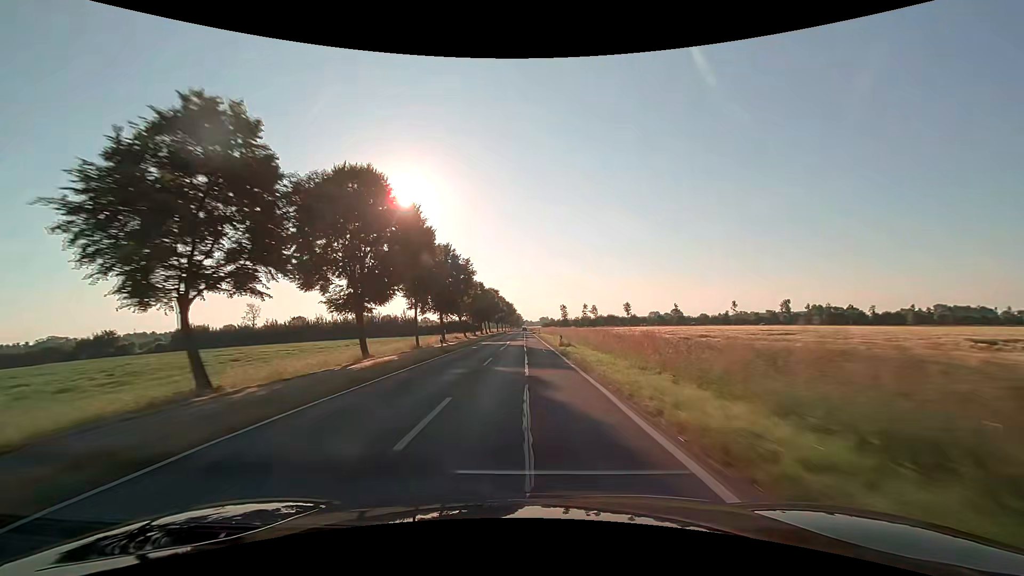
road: secondary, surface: asphalt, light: Day
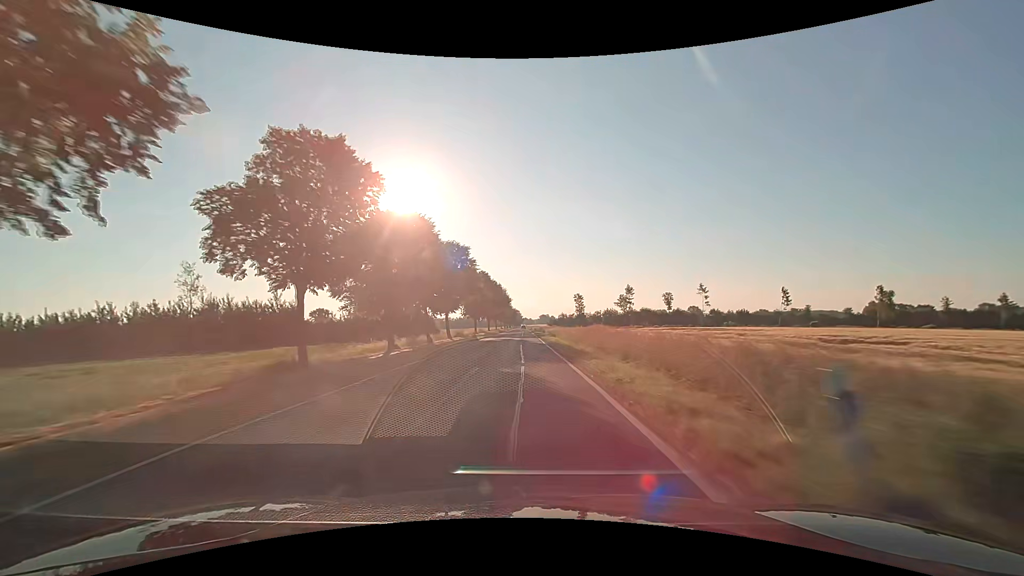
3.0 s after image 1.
(+0.1, +77.8) m; 0°
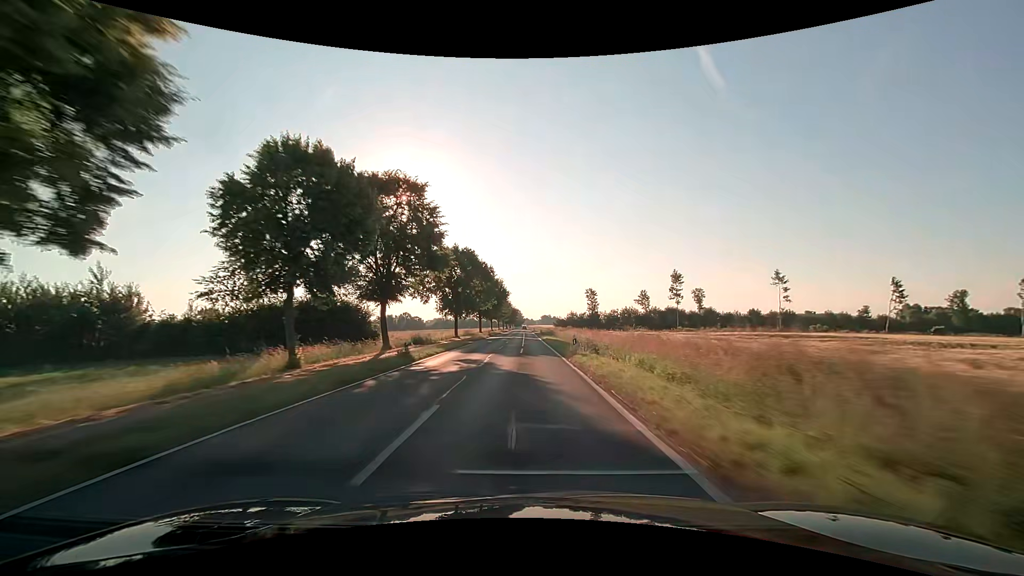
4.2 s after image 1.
(0.0, +31.4) m; 0°
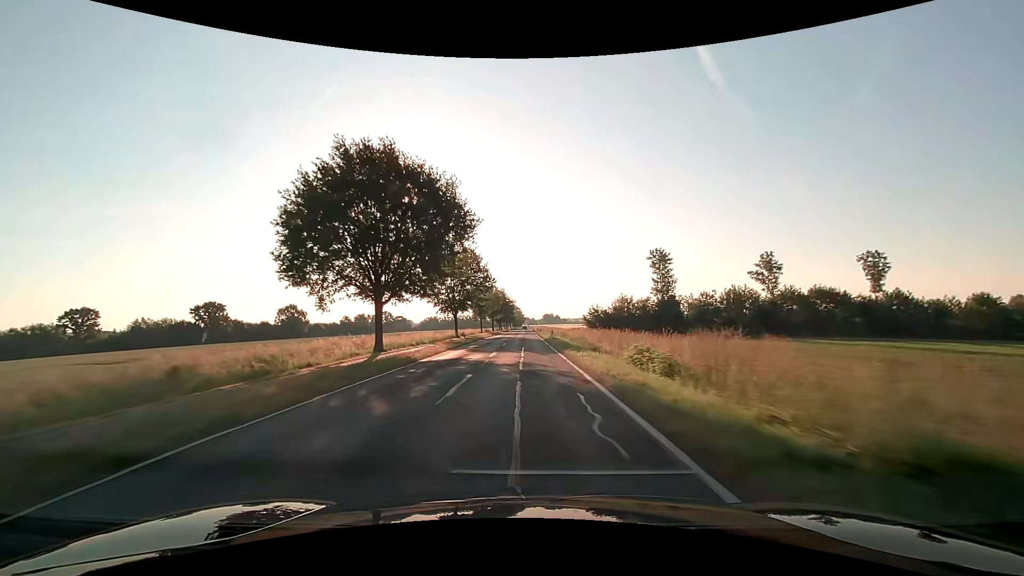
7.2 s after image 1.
(+0.3, +78.7) m; 0°
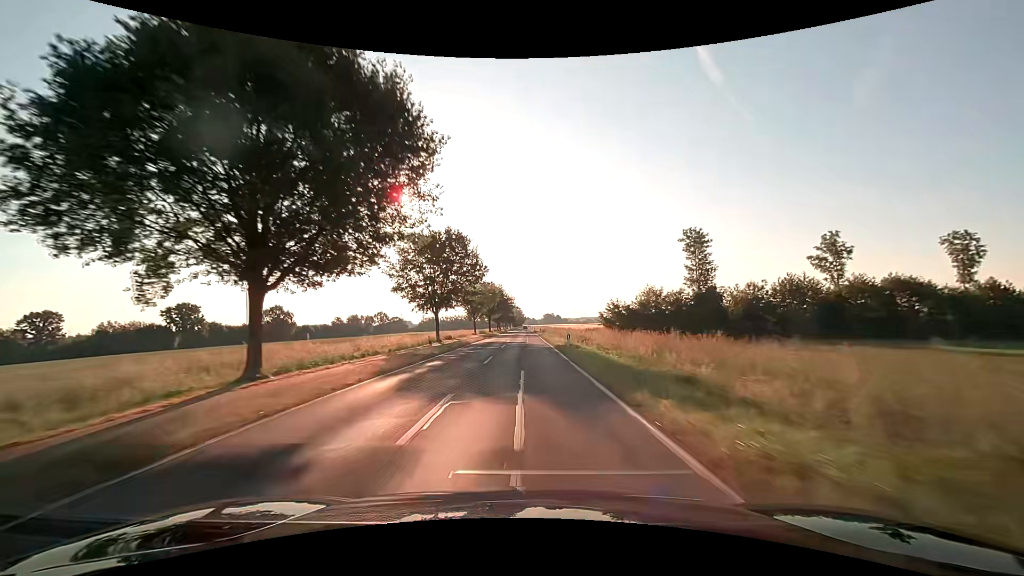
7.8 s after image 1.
(0.0, +15.8) m; 0°
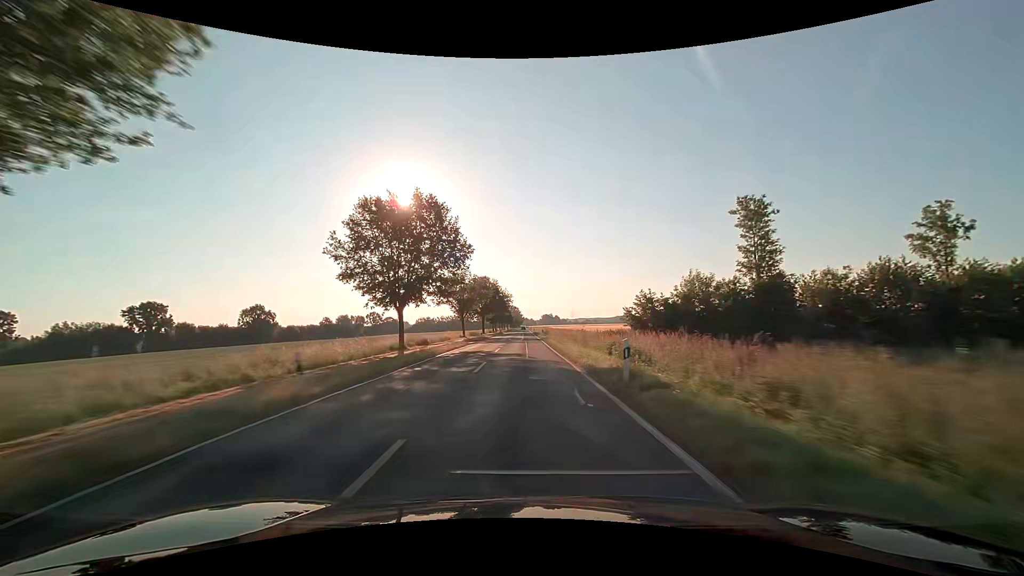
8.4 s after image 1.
(0.0, +15.8) m; 0°
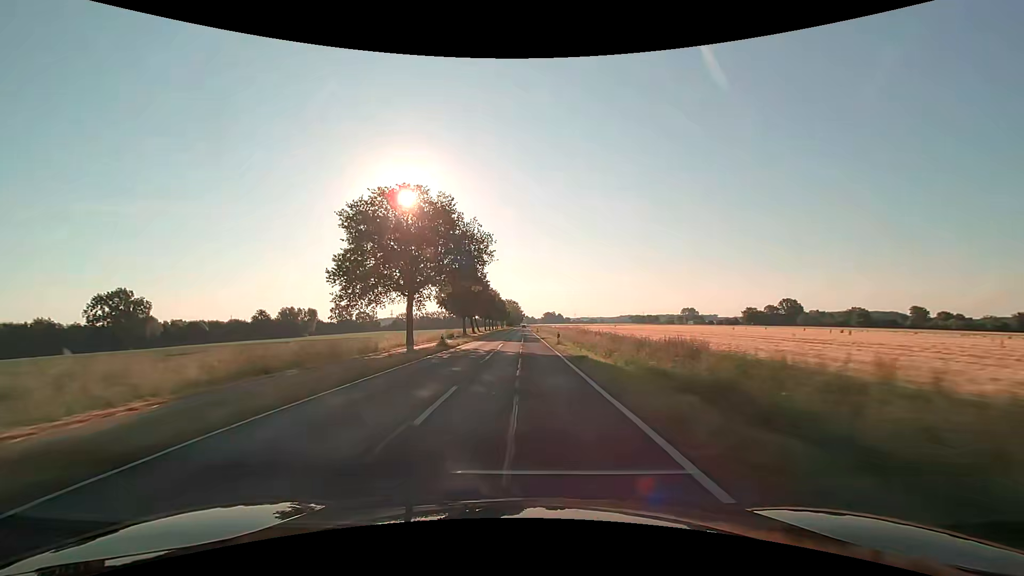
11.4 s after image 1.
(0.0, +79.0) m; 0°
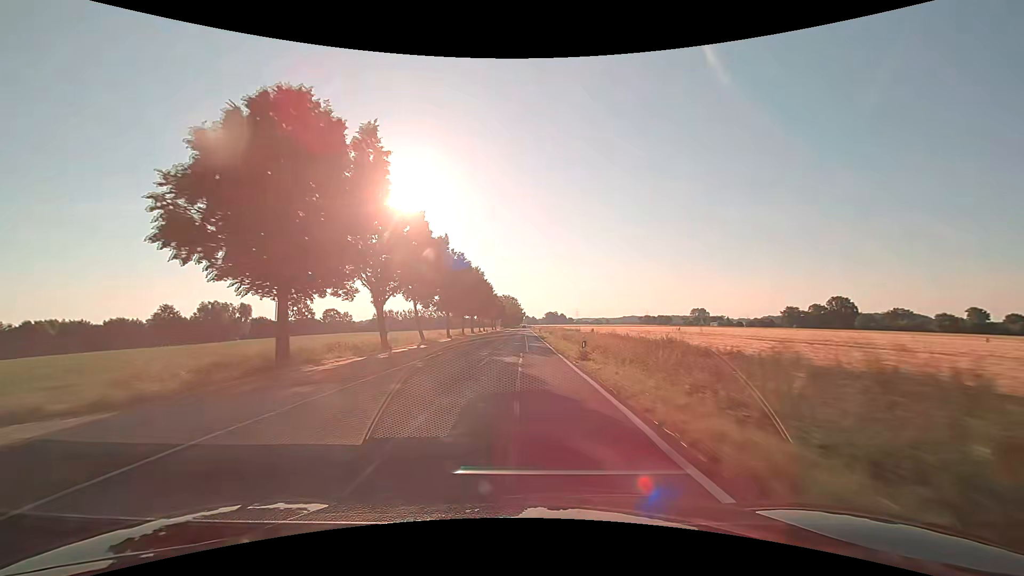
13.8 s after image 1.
(0.0, +63.3) m; 0°
(0, +10) (0, +20) (0, +30) (0, +40) (0, +50) (0, +60) (0, +70) (0, +80) (0, +90) (0, +100) m
